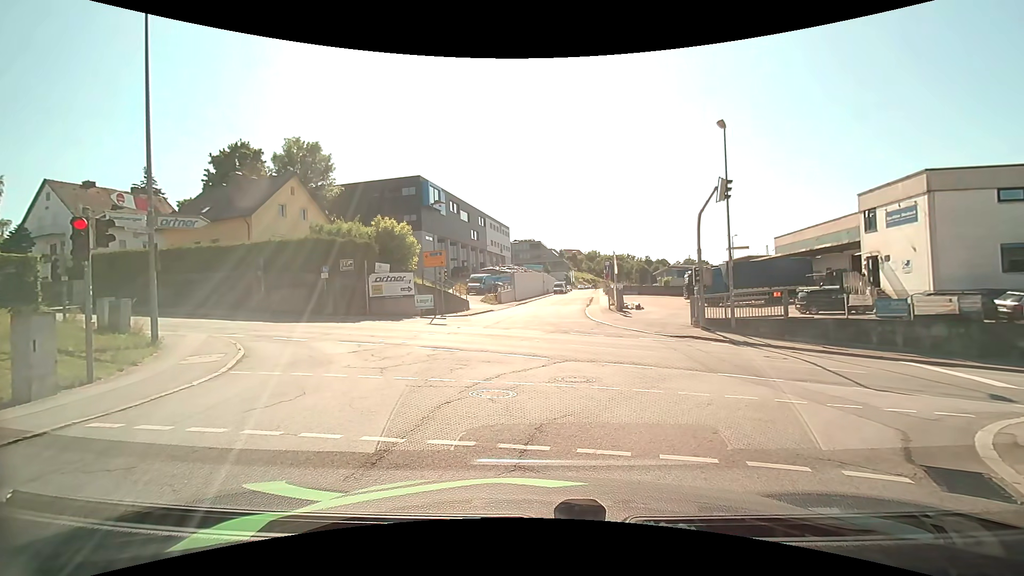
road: residential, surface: asphalt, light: Day
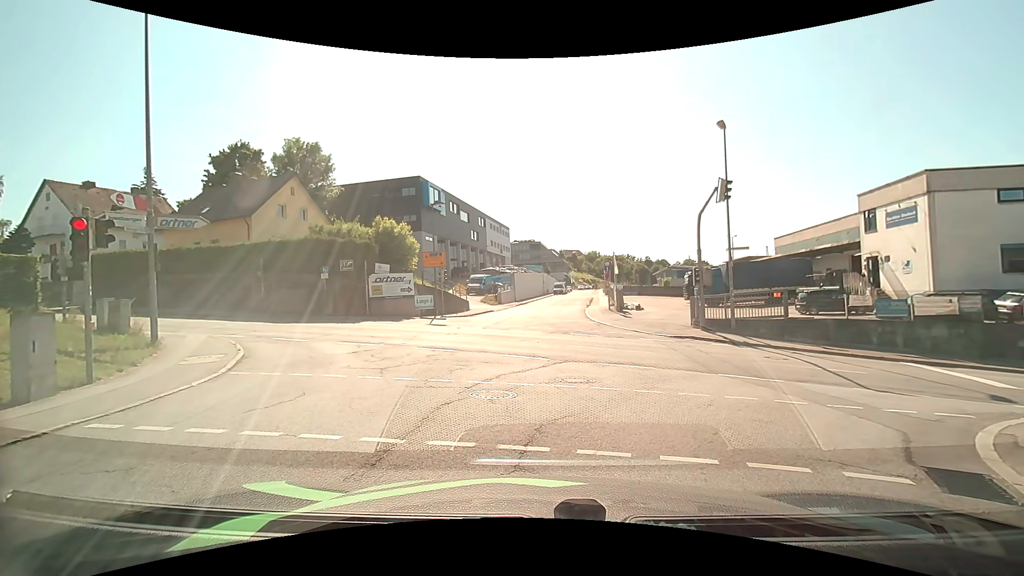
(0.0, +0.1) m; 0°
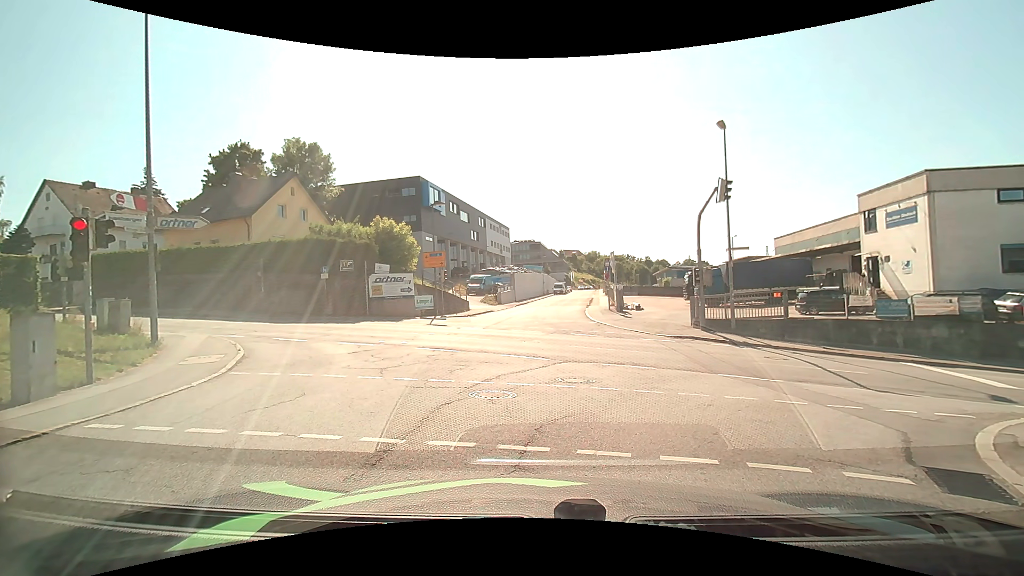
(0.0, +0.1) m; 0°
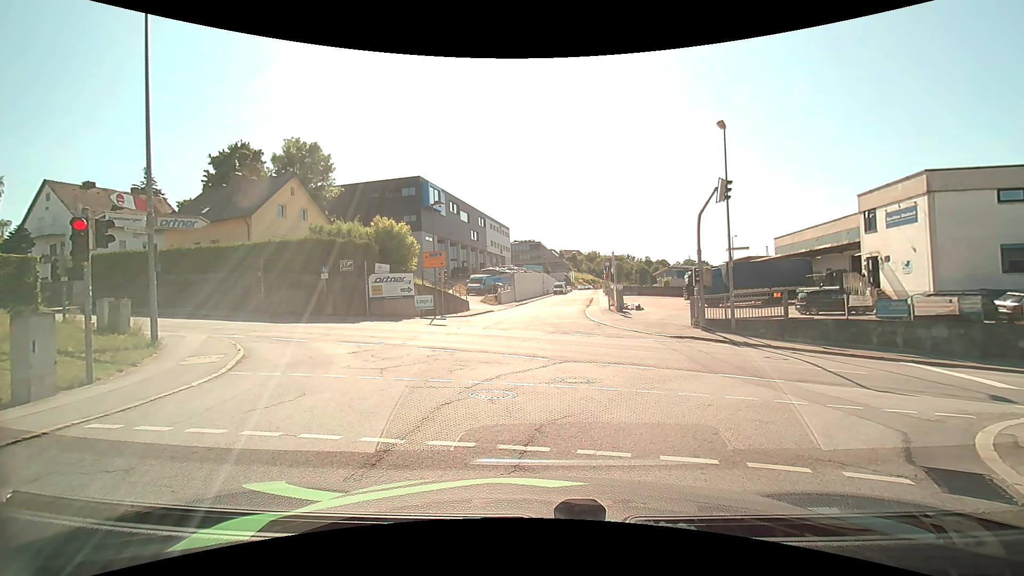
(0.0, 0.0) m; 0°
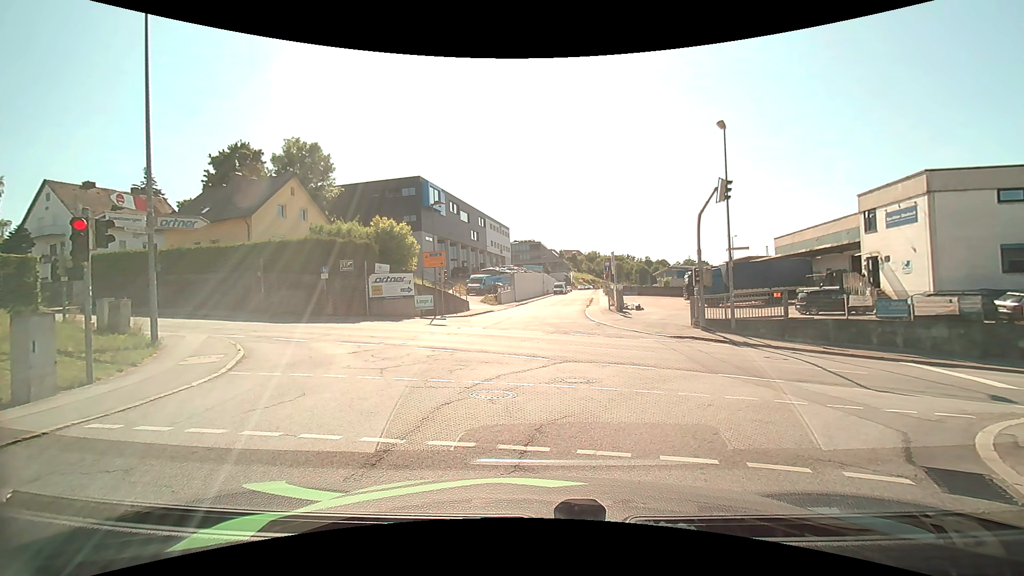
(0.0, 0.0) m; 0°
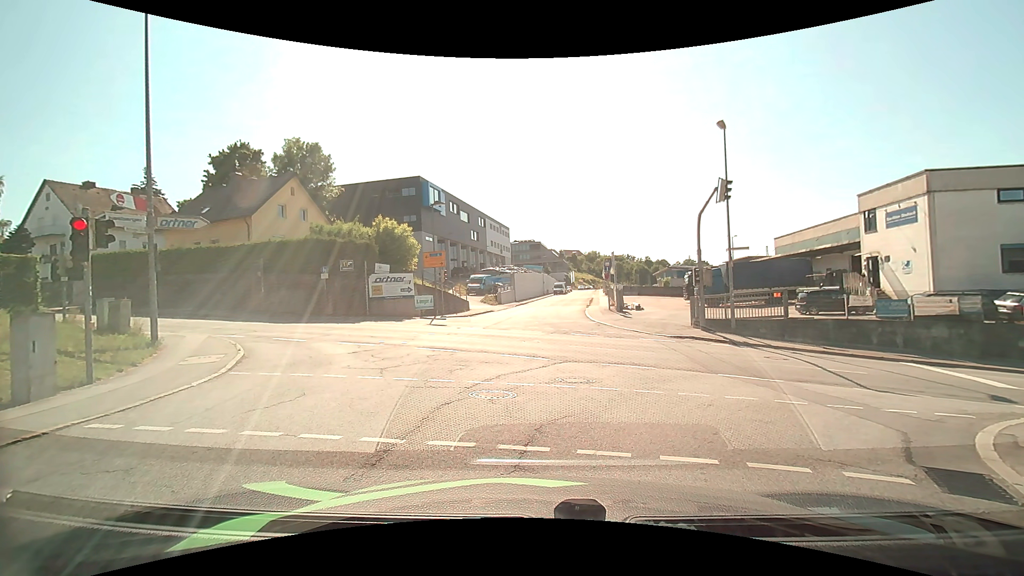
(0.0, 0.0) m; 0°
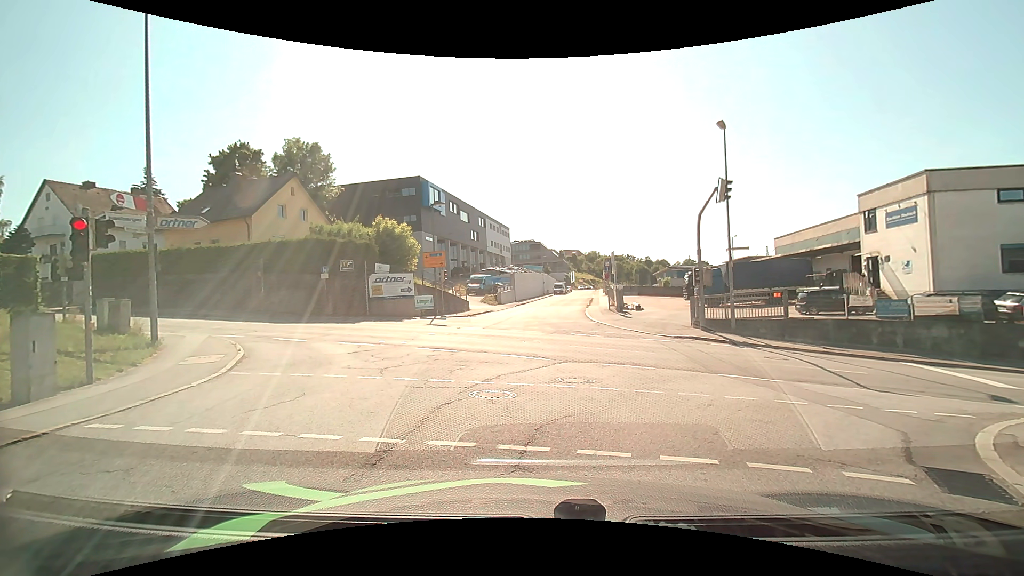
(0.0, 0.0) m; 0°
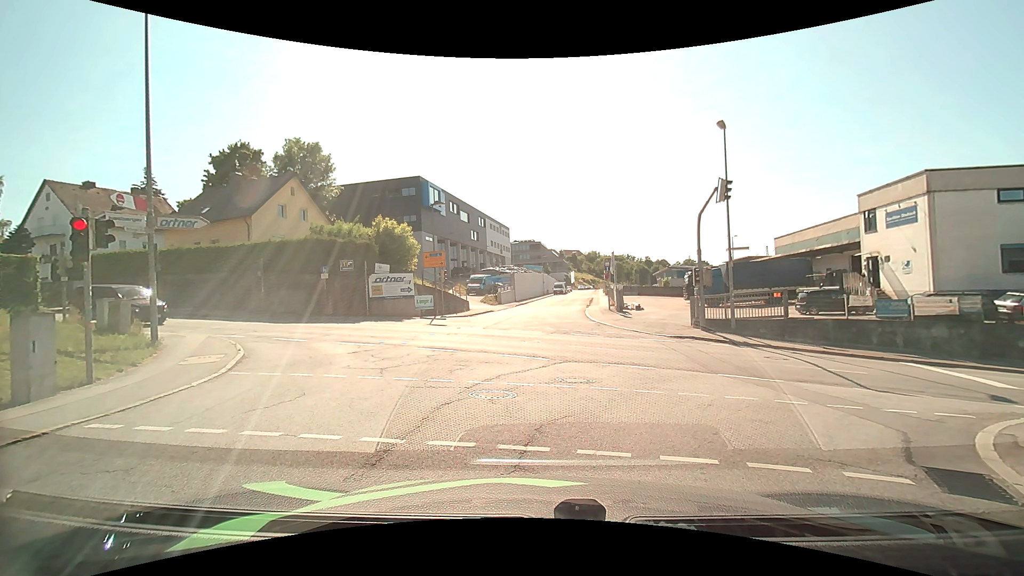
(0.0, 0.0) m; 0°
(0, +10) (-3, +19) (-11, +26) (-20, +29) (-30, +32) (-39, +34) (-49, +37) (-59, +40) (-68, +43) (-78, +46) m
